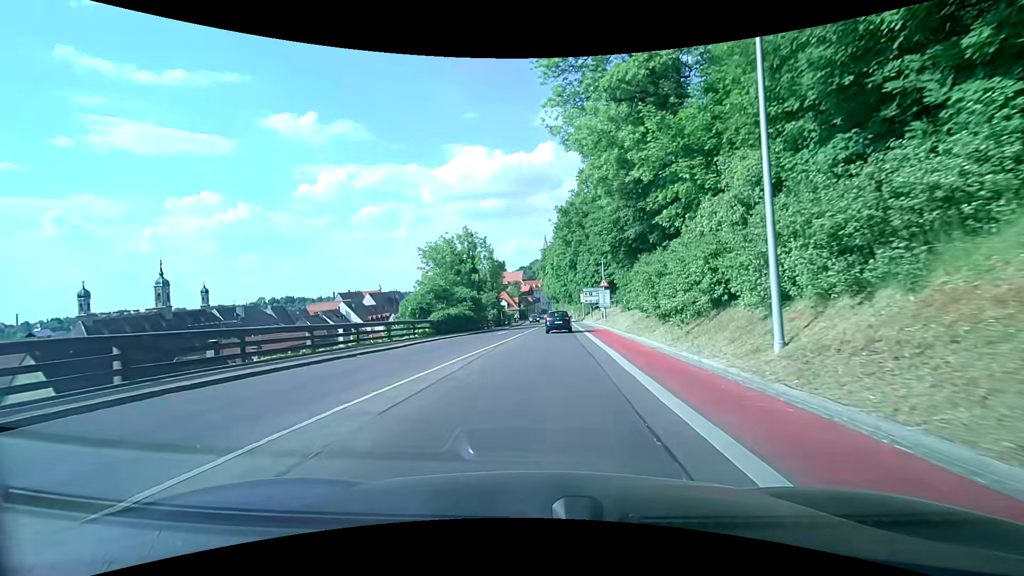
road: secondary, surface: asphalt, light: Day
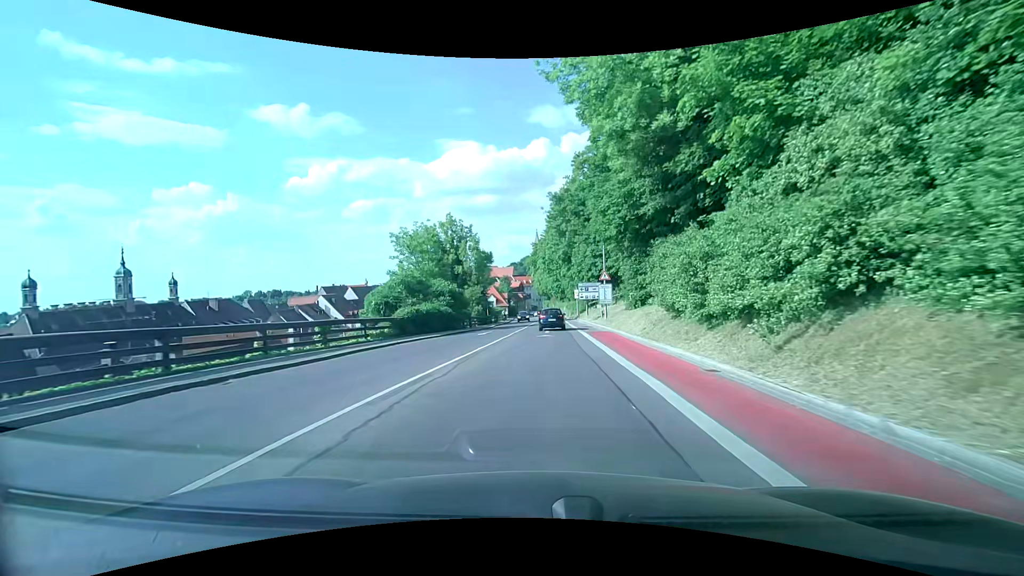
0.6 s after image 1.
(+0.1, +6.7) m; +1°
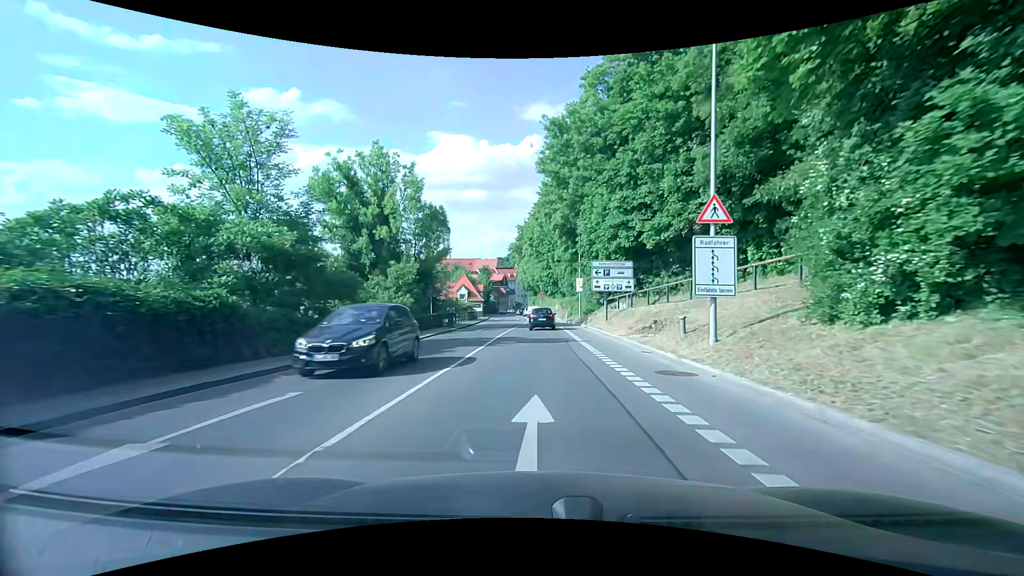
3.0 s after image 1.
(+0.5, +26.0) m; +3°
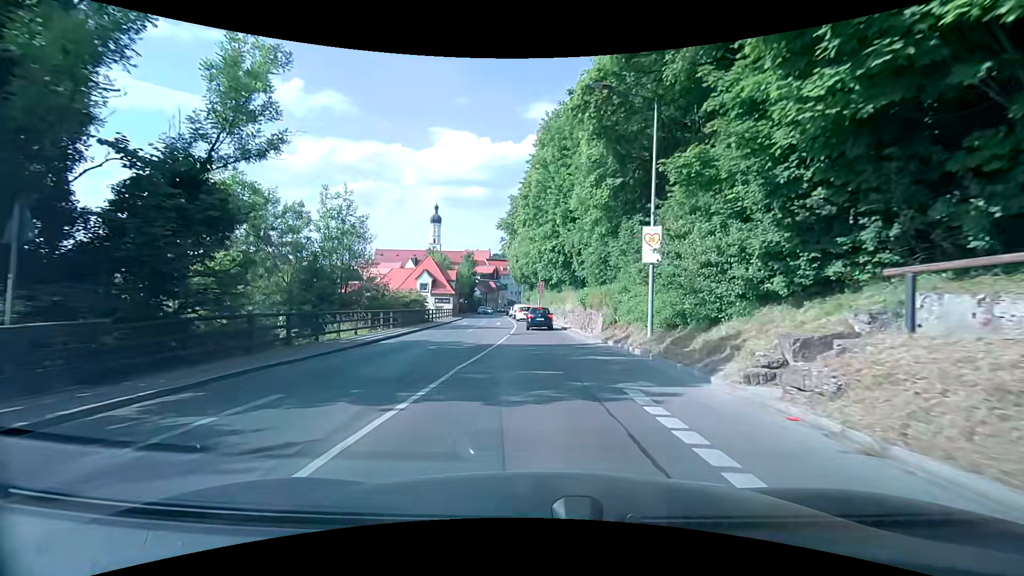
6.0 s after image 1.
(-0.4, +29.5) m; -1°
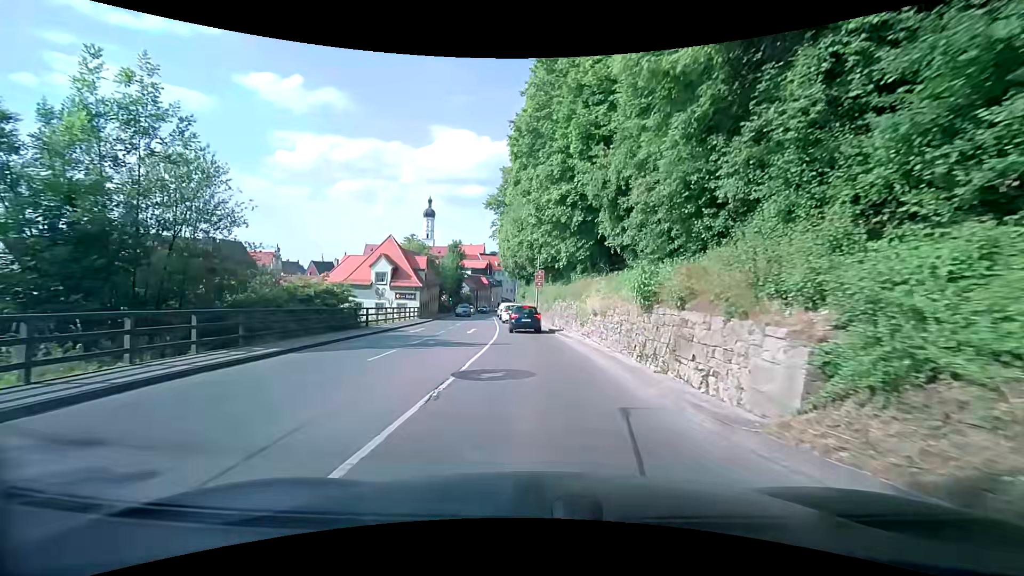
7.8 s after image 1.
(+0.2, +16.7) m; +1°
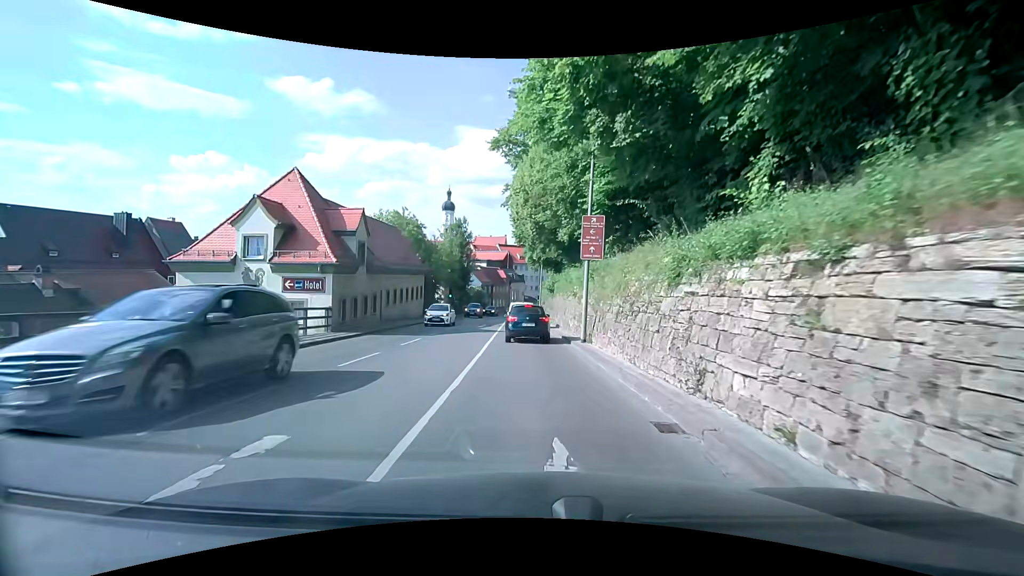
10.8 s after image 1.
(-1.1, +24.9) m; -5°
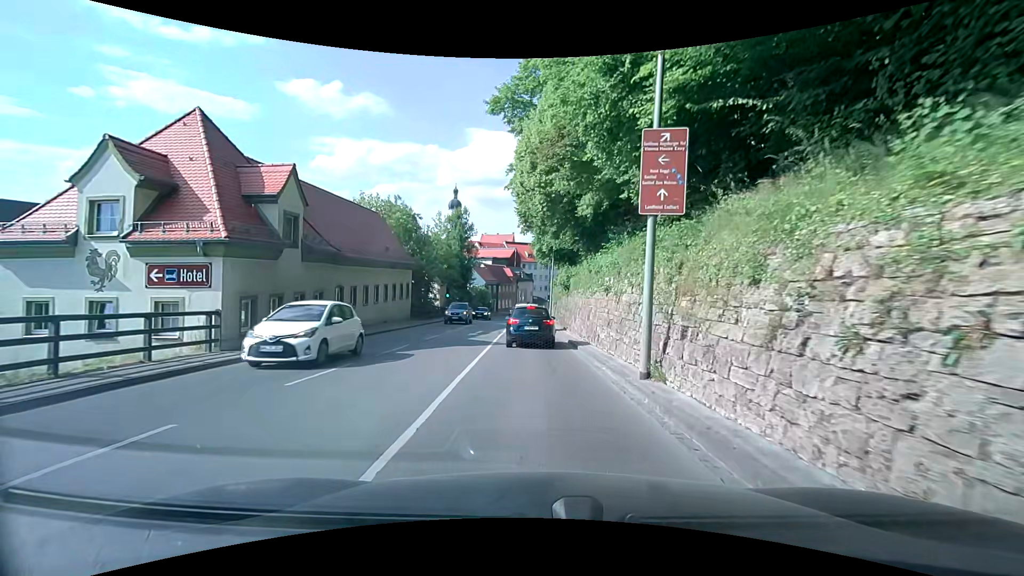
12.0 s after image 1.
(+0.1, +8.5) m; -1°
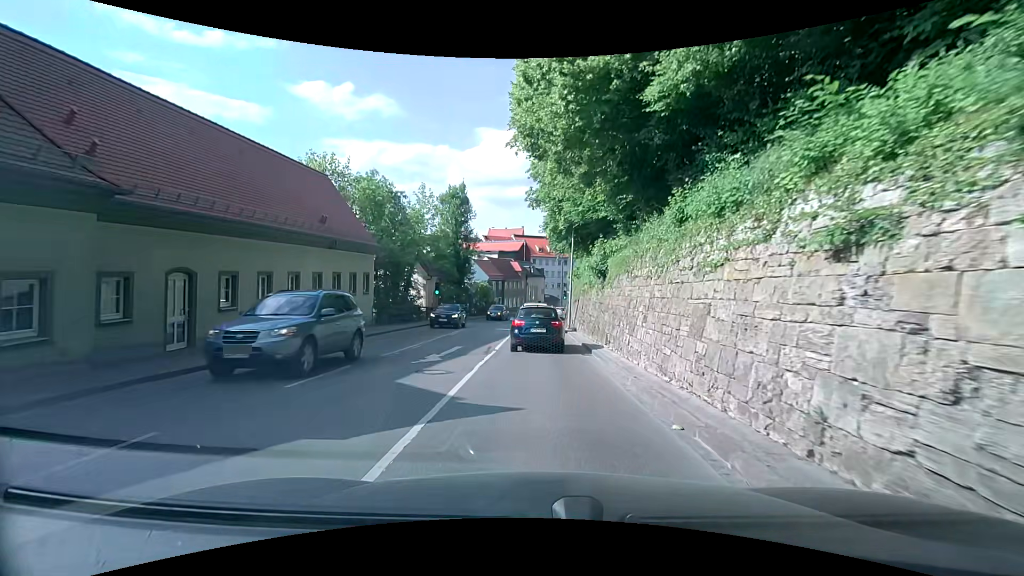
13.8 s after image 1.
(+0.1, +12.3) m; 0°
(0, +10) (0, +20) (0, +30) (0, +40) (0, +50) (+1, +60) (+2, +70) (+5, +79) (+8, +89) (+10, +99) m
